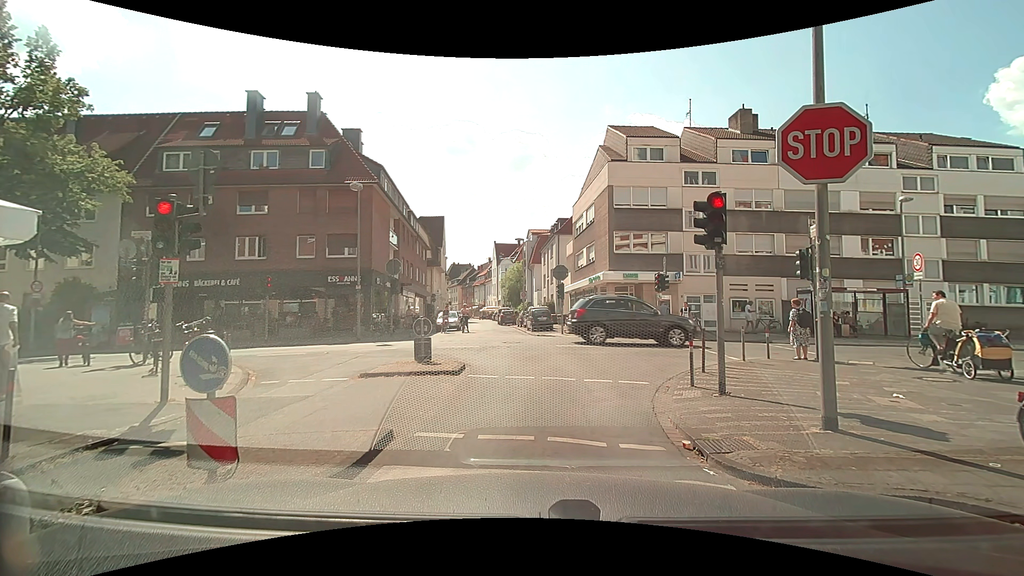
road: residential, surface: asphalt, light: Day
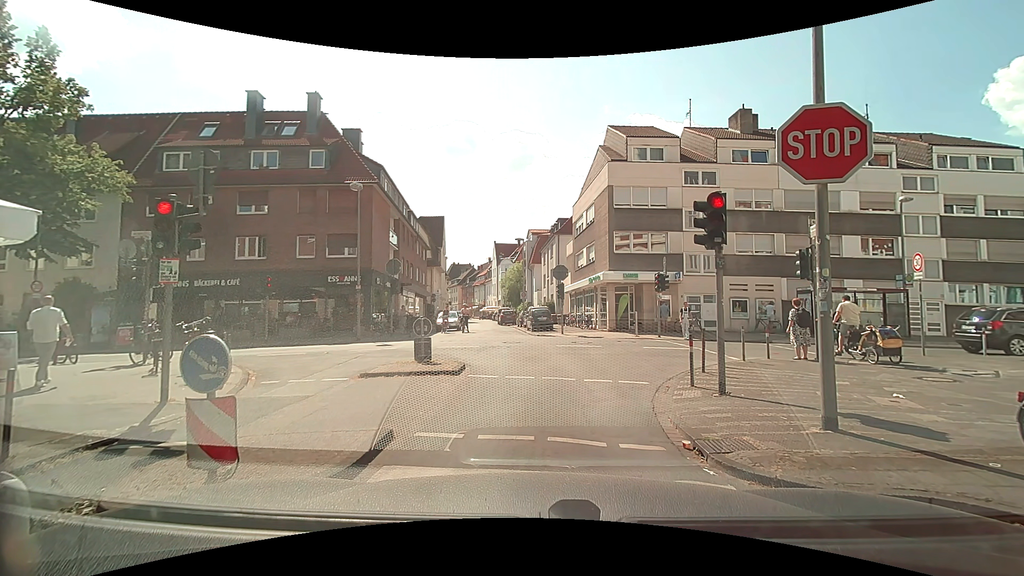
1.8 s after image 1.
(0.0, 0.0) m; 0°
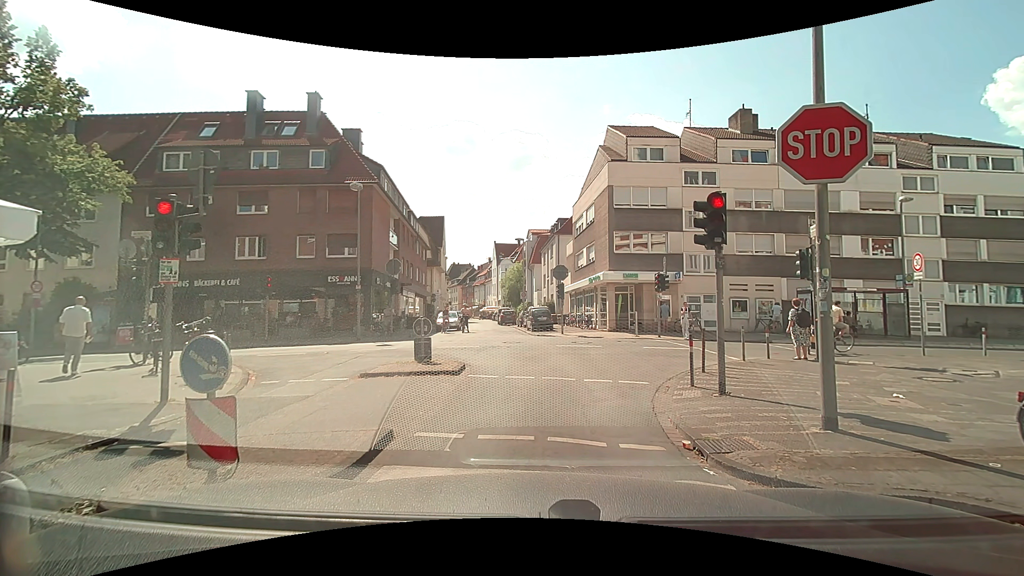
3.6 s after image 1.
(0.0, 0.0) m; 0°
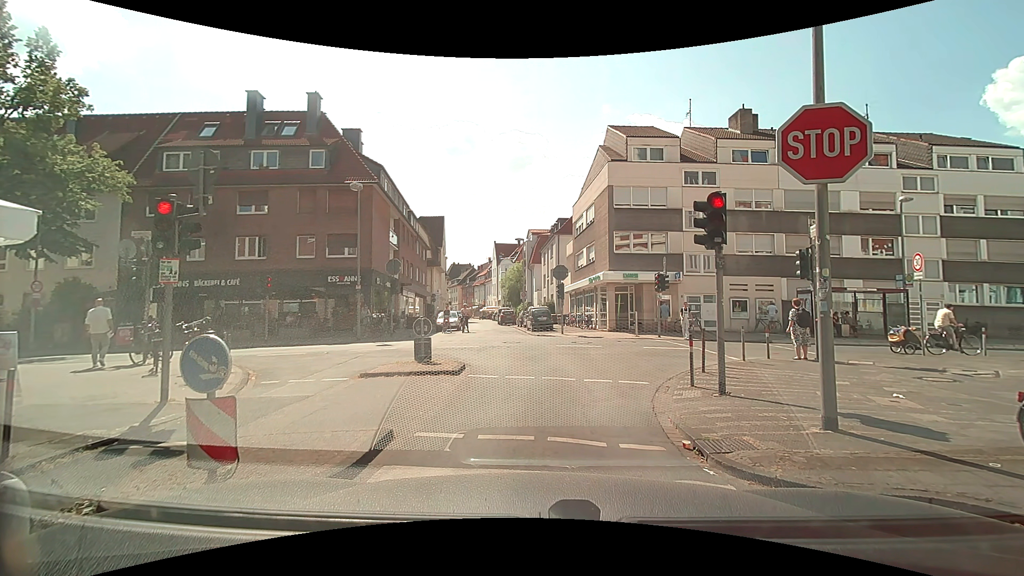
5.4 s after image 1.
(0.0, 0.0) m; 0°
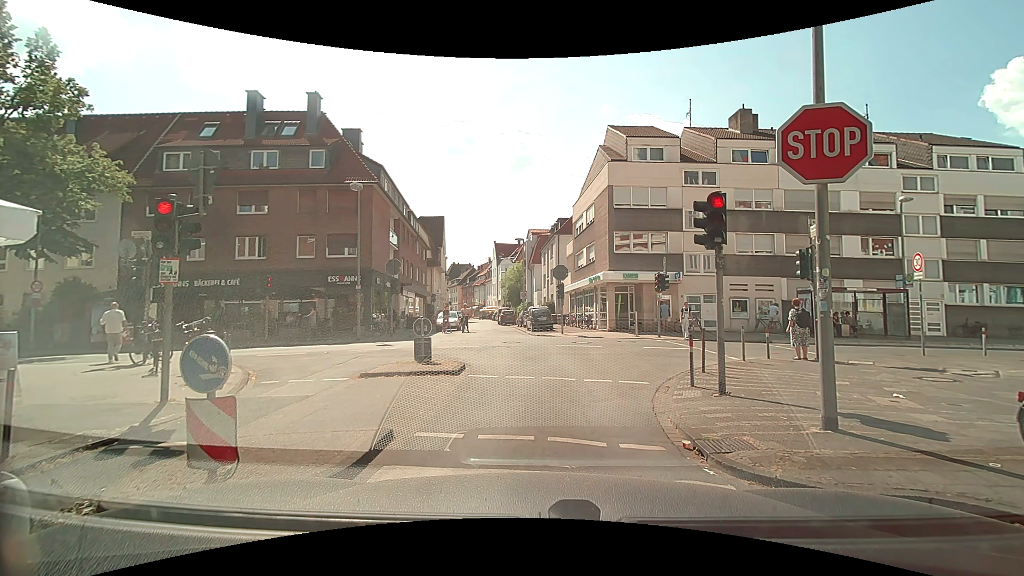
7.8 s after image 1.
(0.0, 0.0) m; 0°
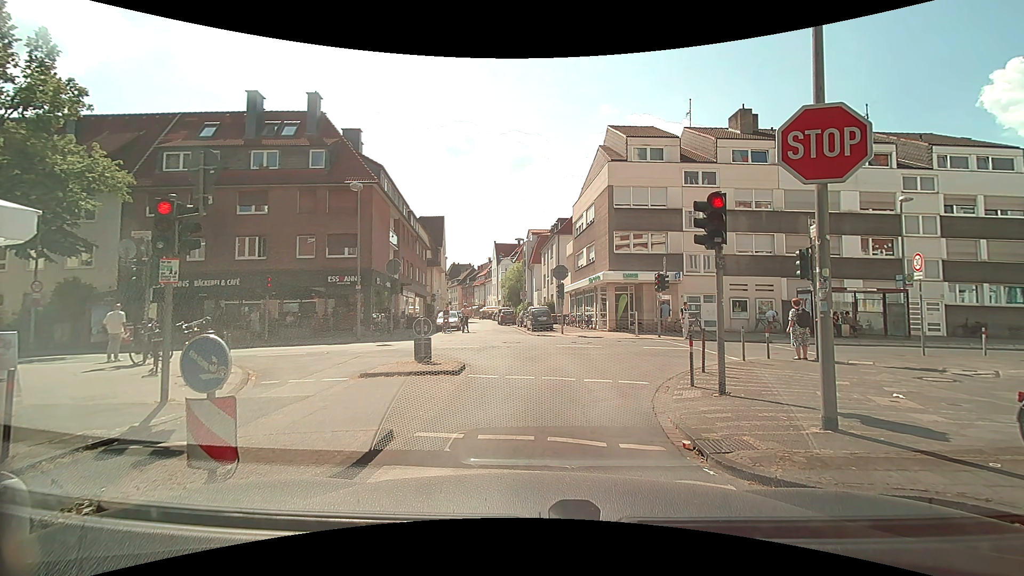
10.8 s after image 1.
(0.0, 0.0) m; 0°
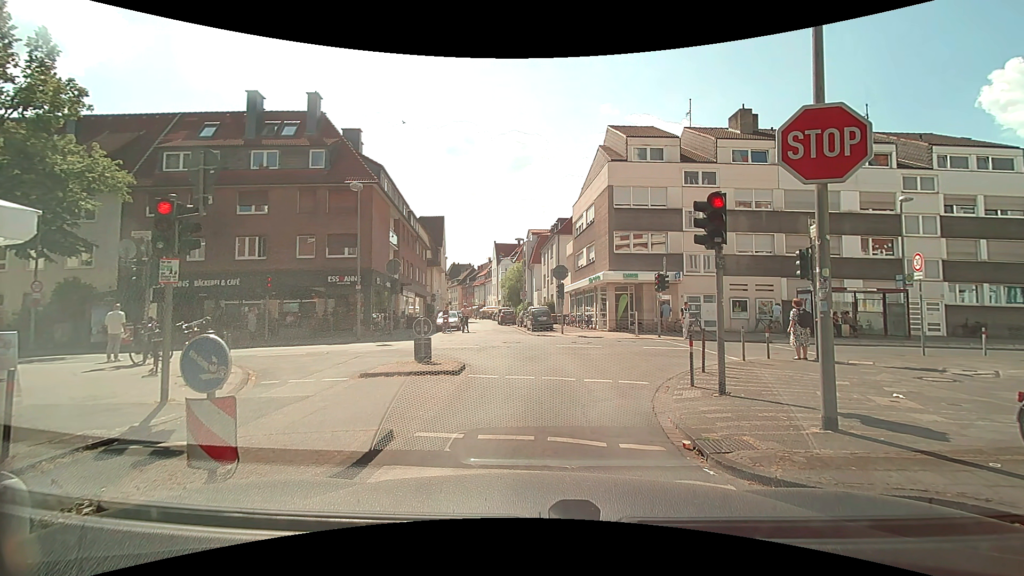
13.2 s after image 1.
(0.0, 0.0) m; 0°
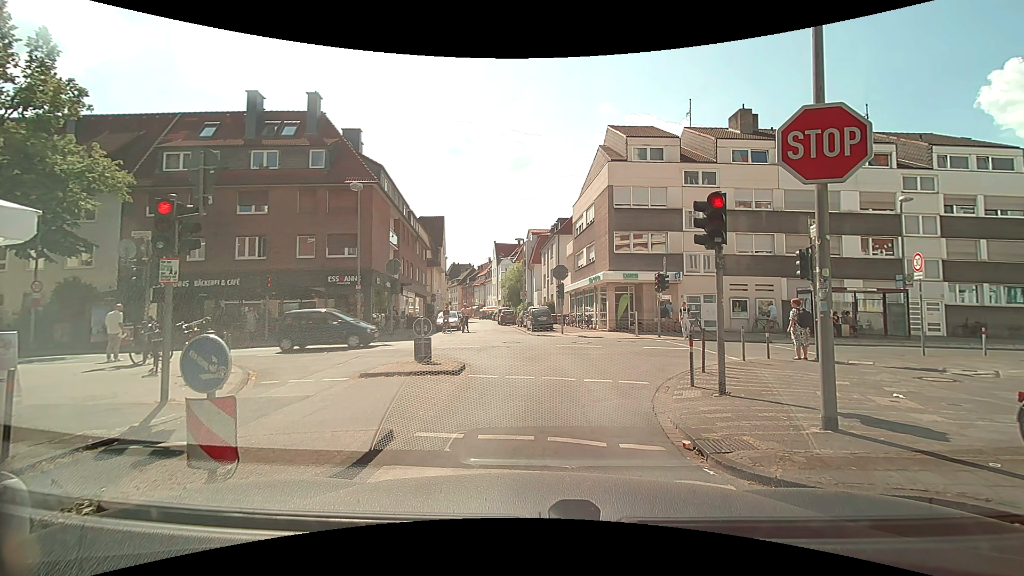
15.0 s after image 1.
(0.0, 0.0) m; 0°
